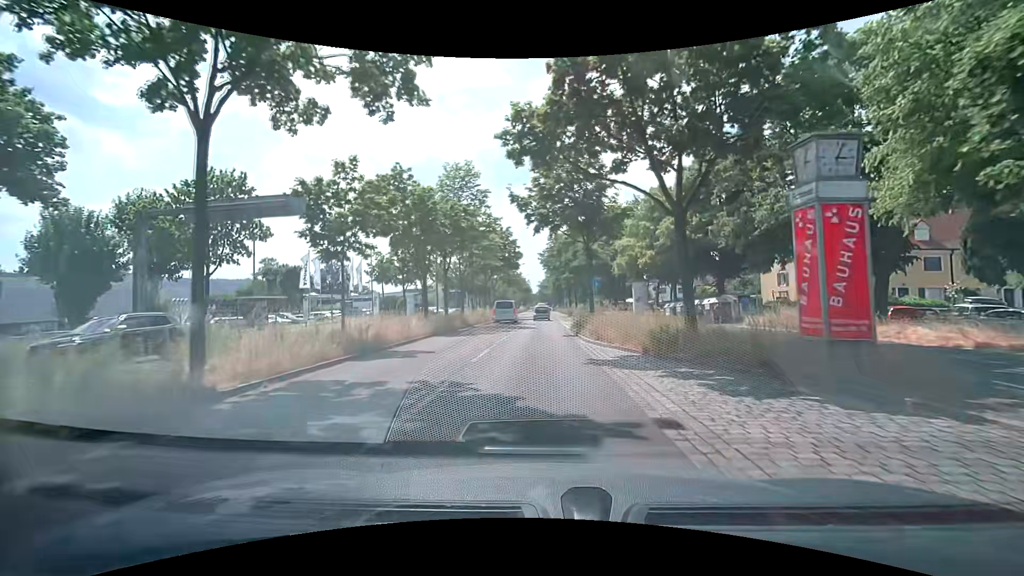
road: primary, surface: asphalt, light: Day
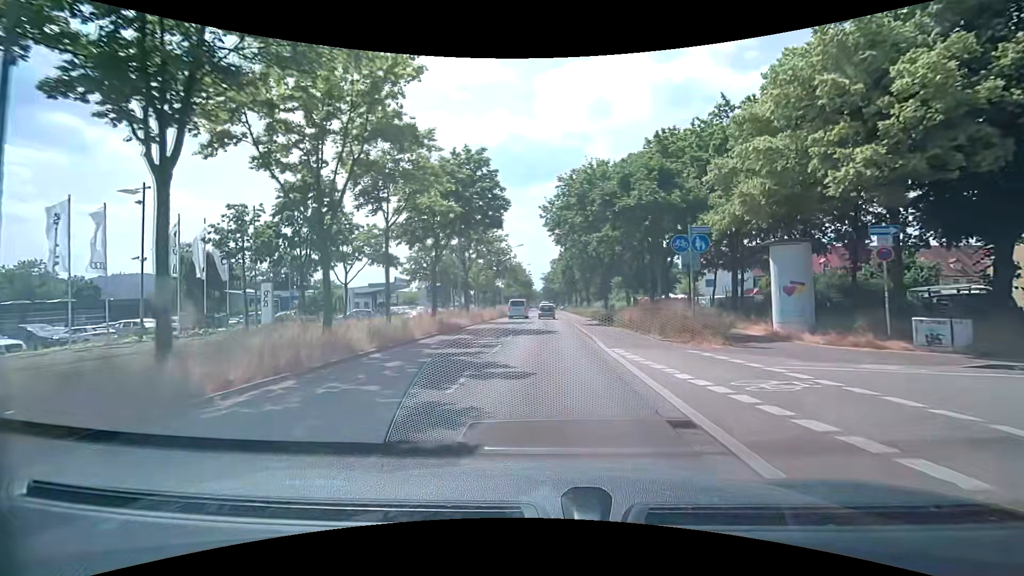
(-0.2, +28.4) m; -1°
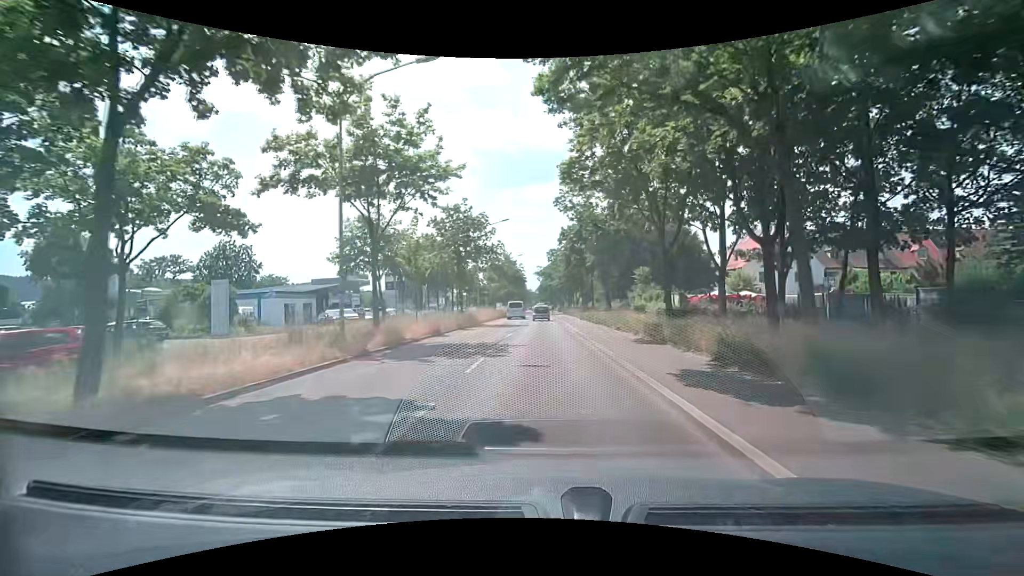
(+0.2, +21.7) m; +1°
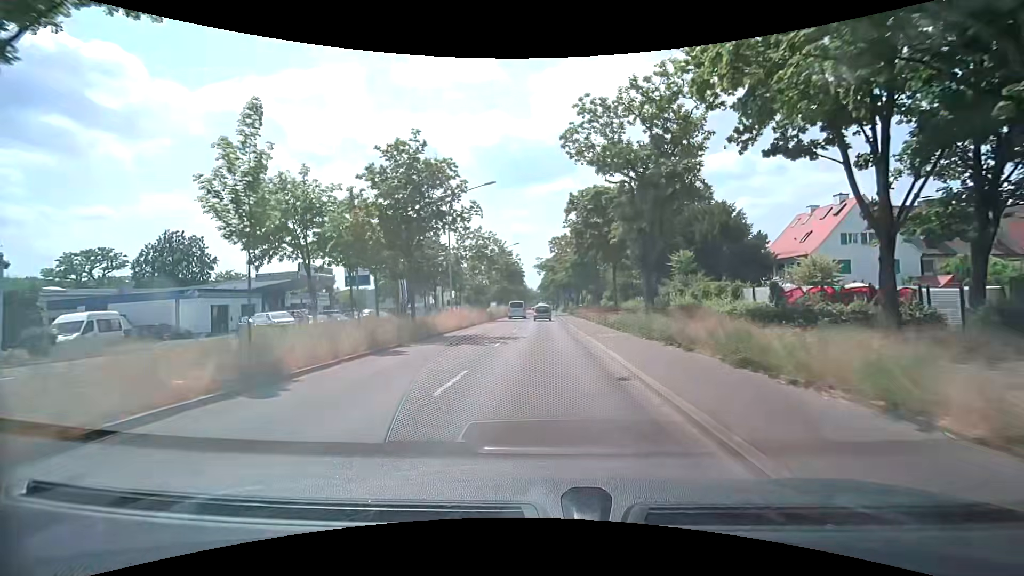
(0.0, +14.7) m; 0°
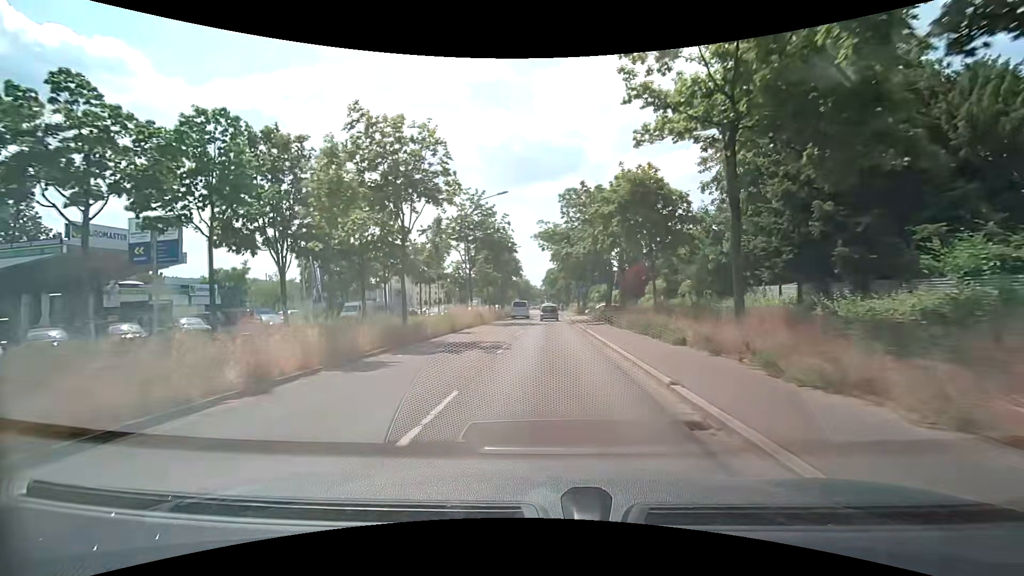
(-0.1, +29.8) m; 0°
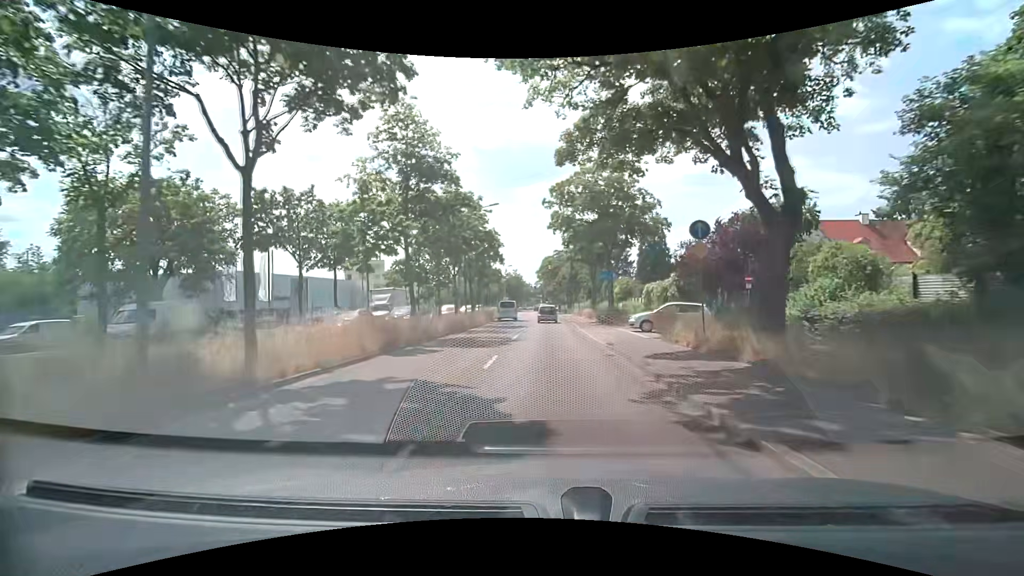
(0.0, +30.1) m; 0°
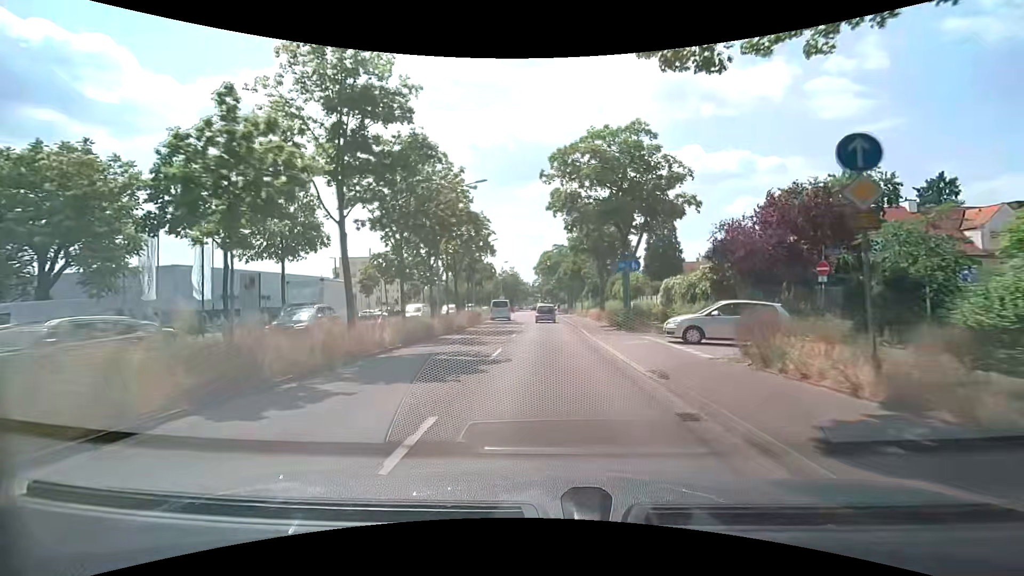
(0.0, +7.6) m; +1°
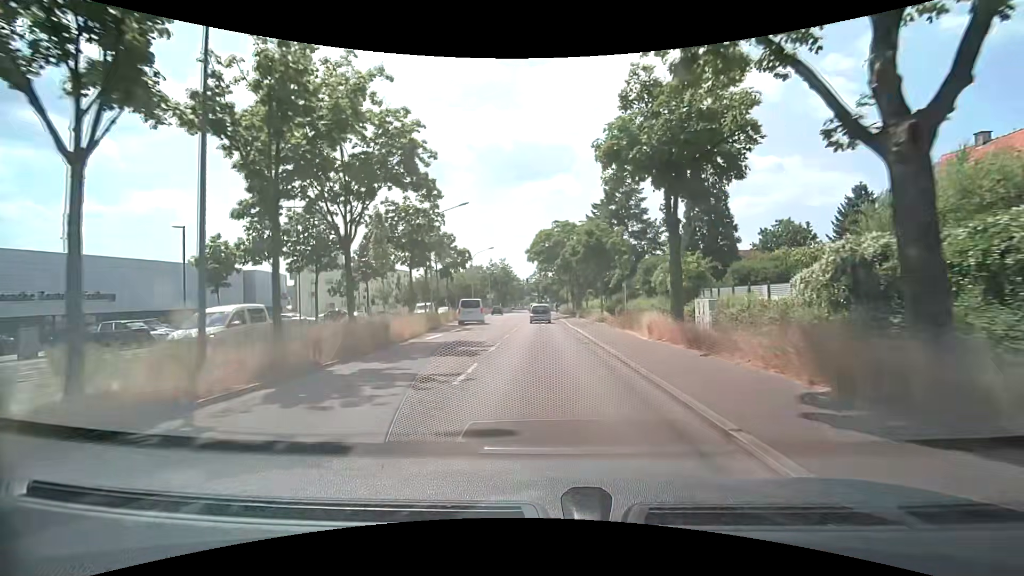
(-0.2, +22.6) m; -1°
